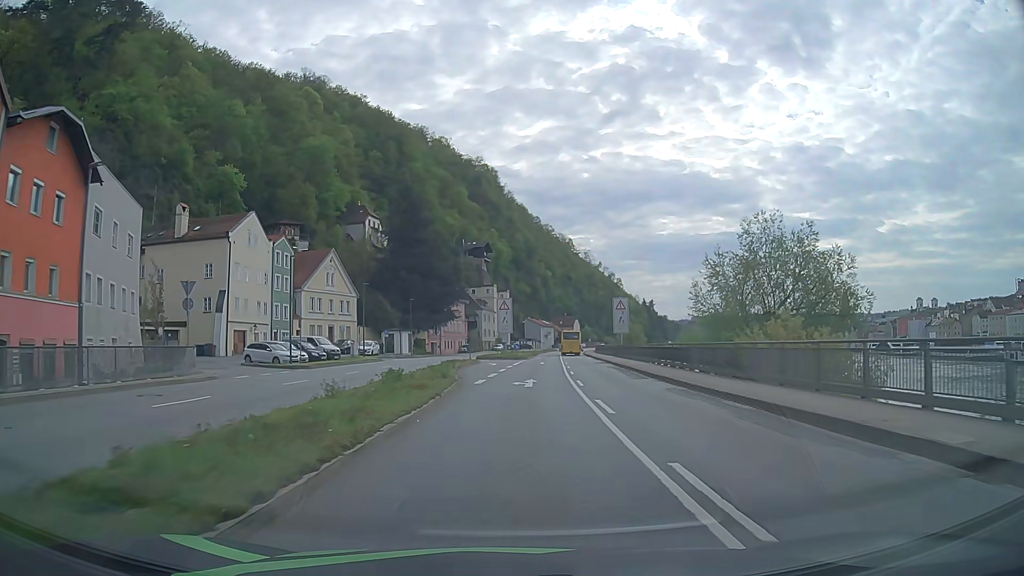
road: primary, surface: asphalt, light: Day
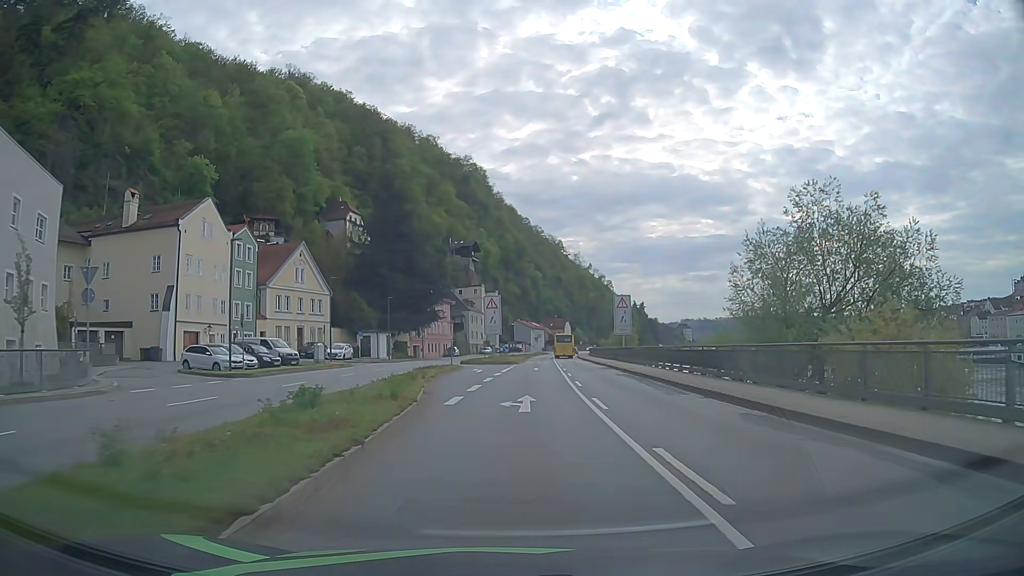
(+0.1, +7.6) m; +1°
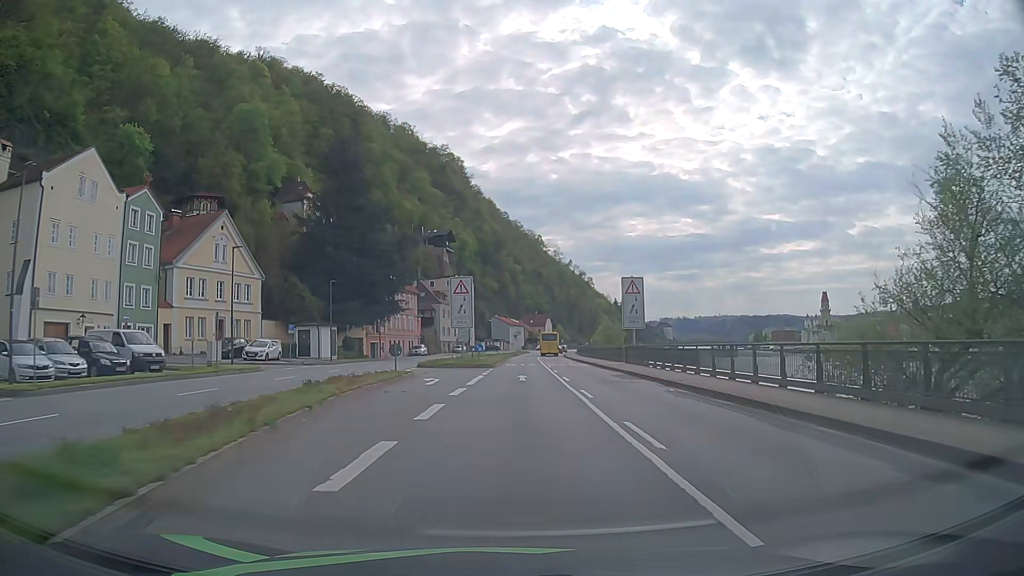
(+0.2, +15.2) m; +2°
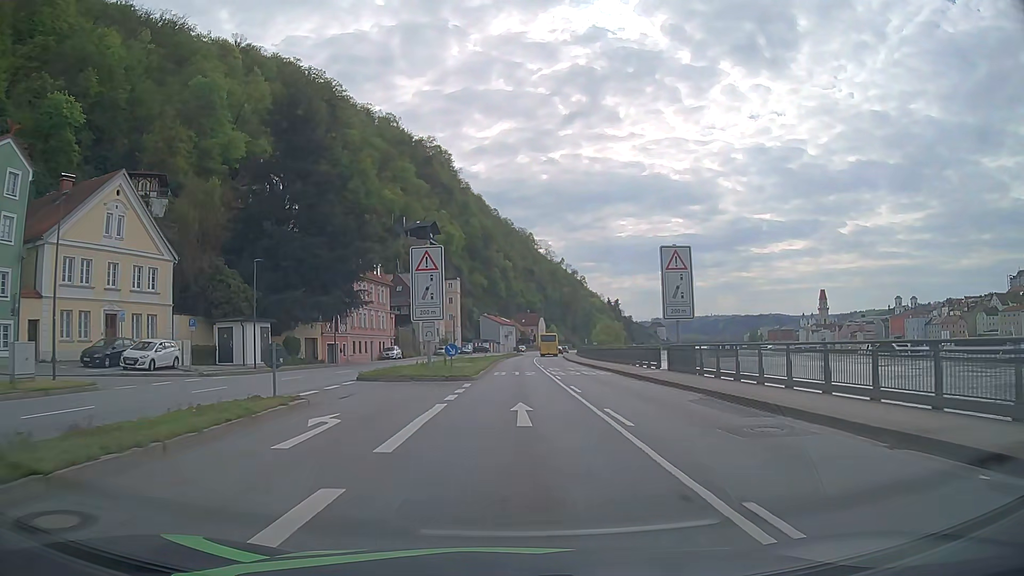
(+0.2, +15.2) m; +1°
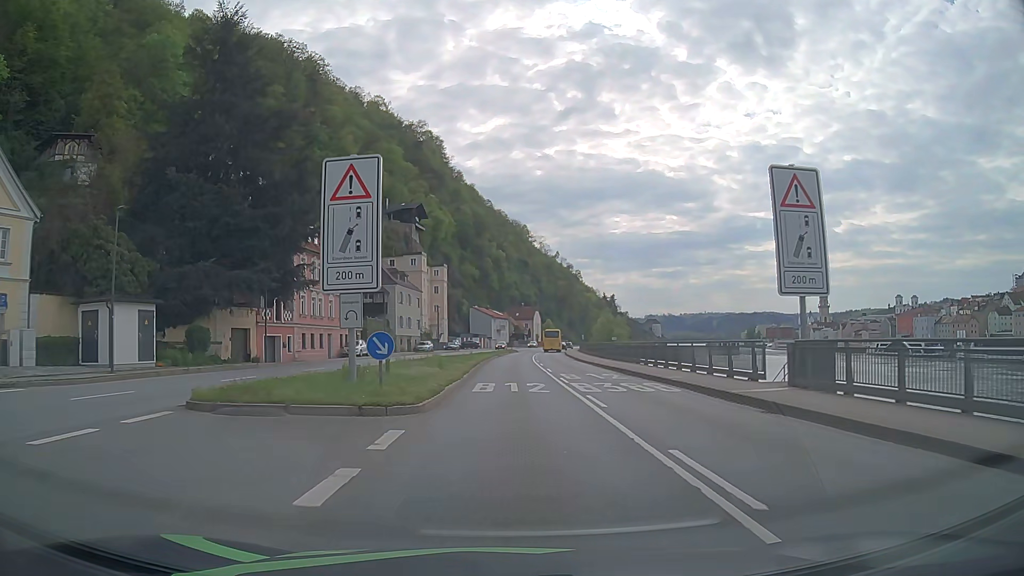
(+0.1, +15.2) m; +1°
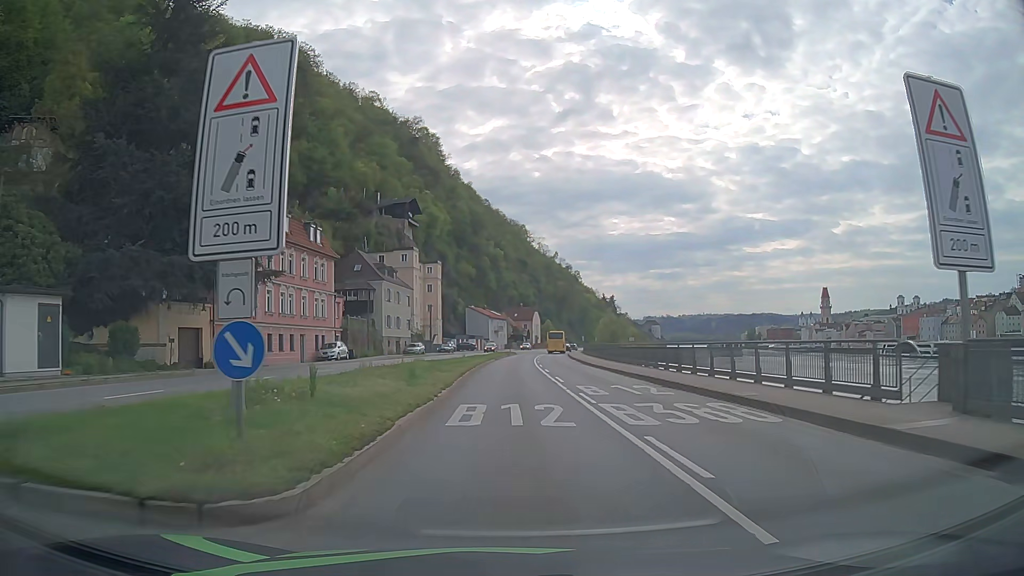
(0.0, +7.6) m; 0°
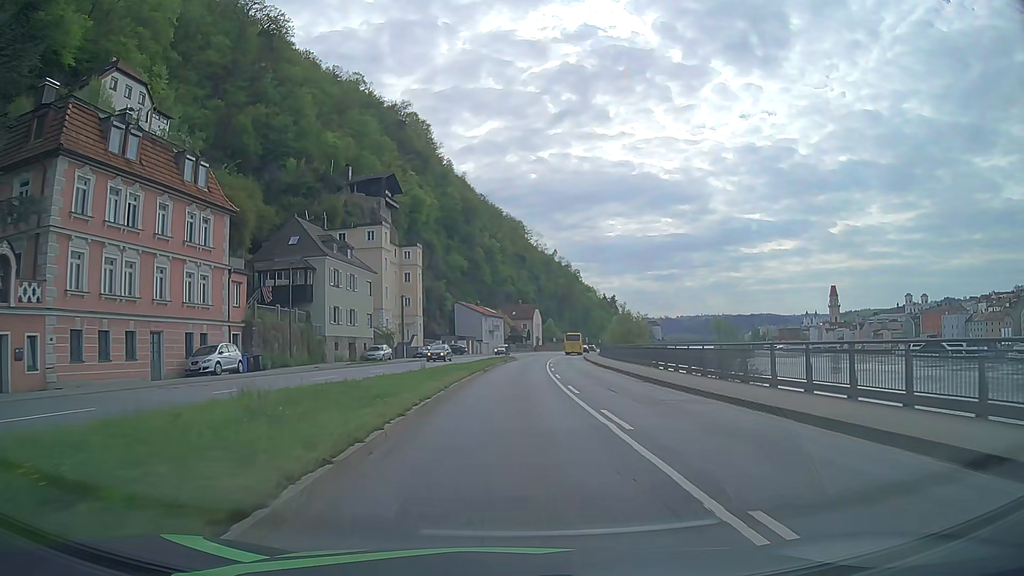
(+0.1, +22.8) m; 0°
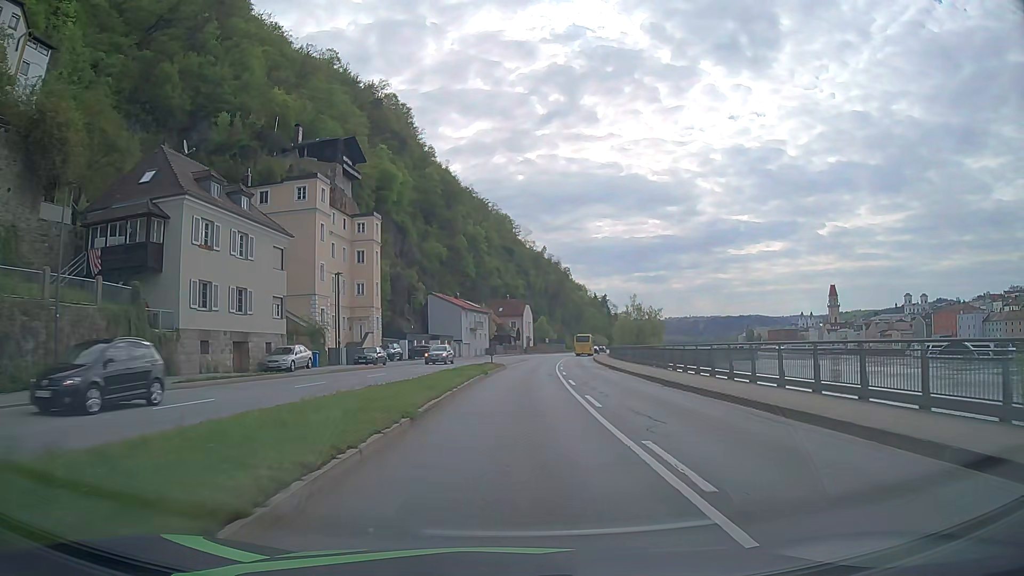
(+0.2, +22.8) m; +1°
(0, +10) (0, +20) (+1, +30) (+1, +40) (+2, +50) (+3, +60) (+4, +70) (+5, +80) (+6, +90) (+8, +100) m
